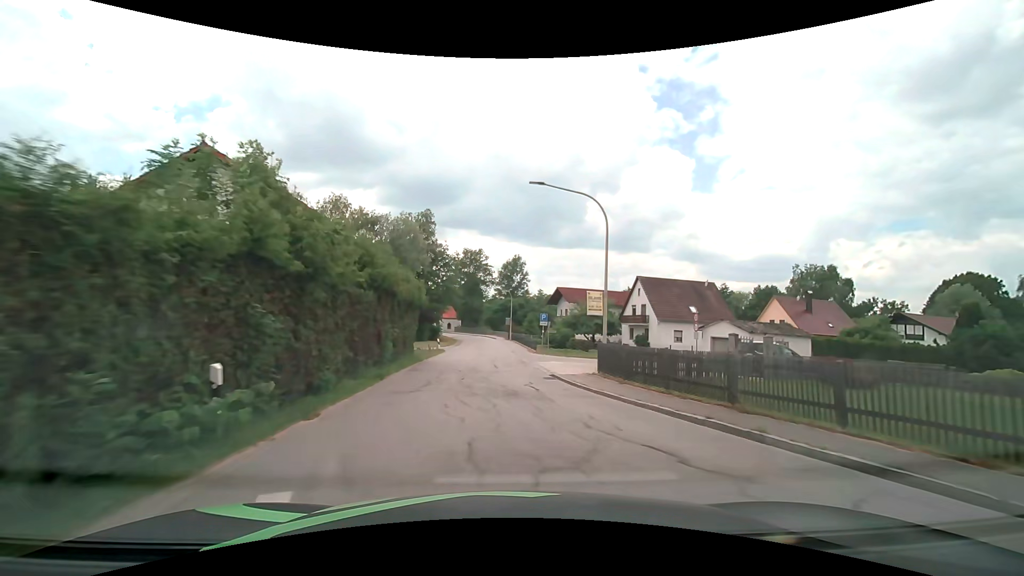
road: tertiary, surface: asphalt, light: Day
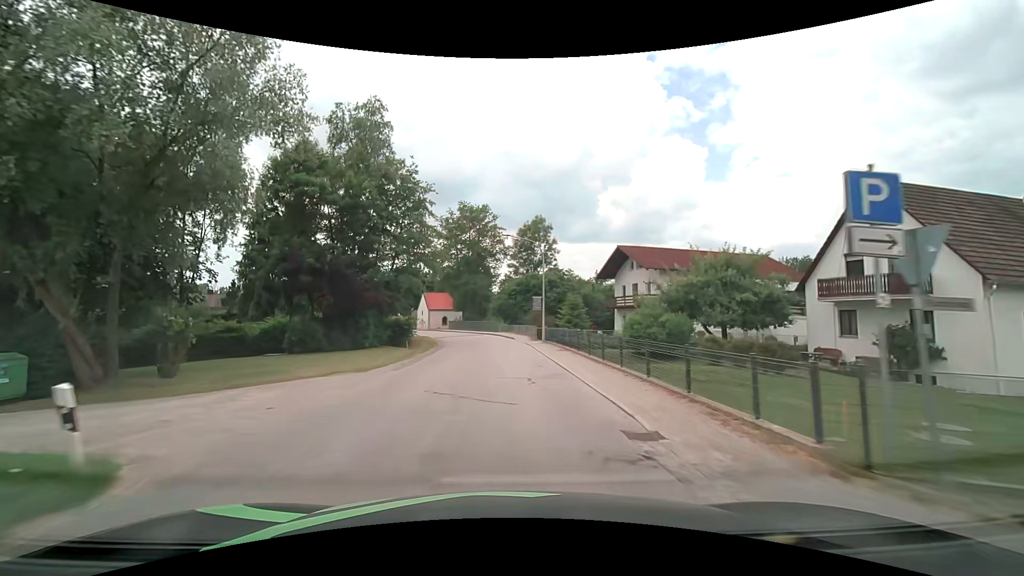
(-1.3, +35.4) m; -2°
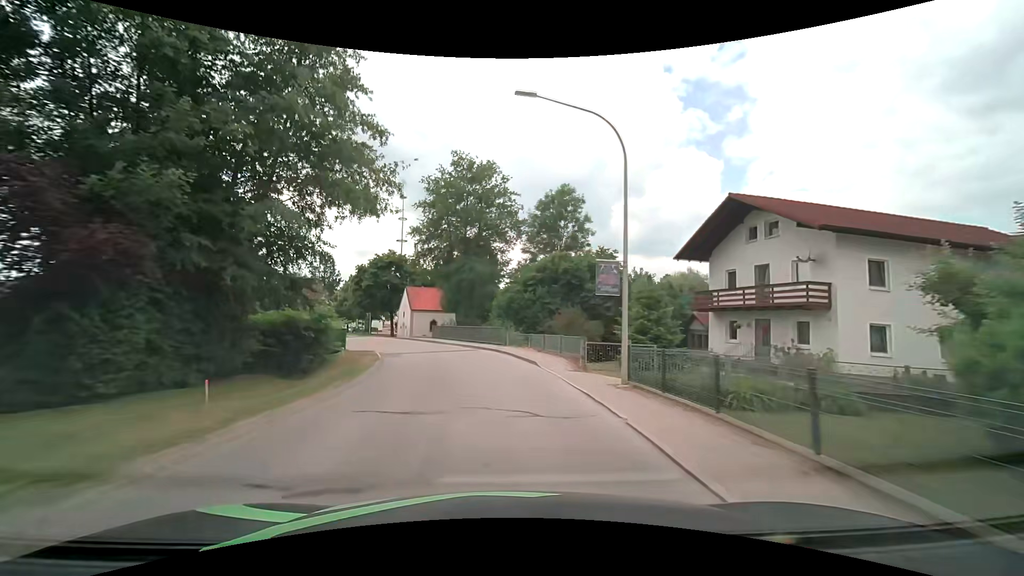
(-0.1, +21.9) m; -1°
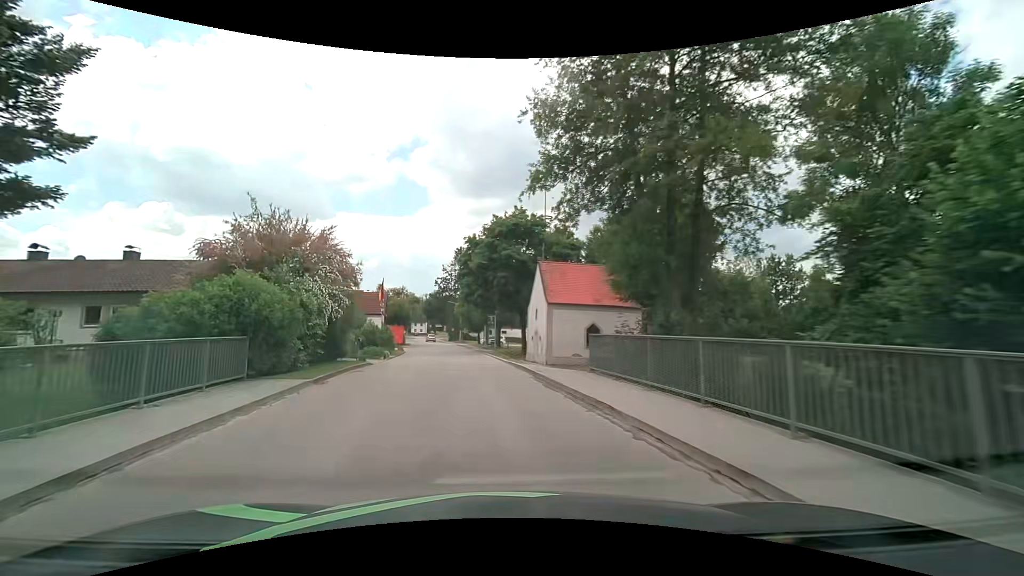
(-3.7, +29.3) m; -18°
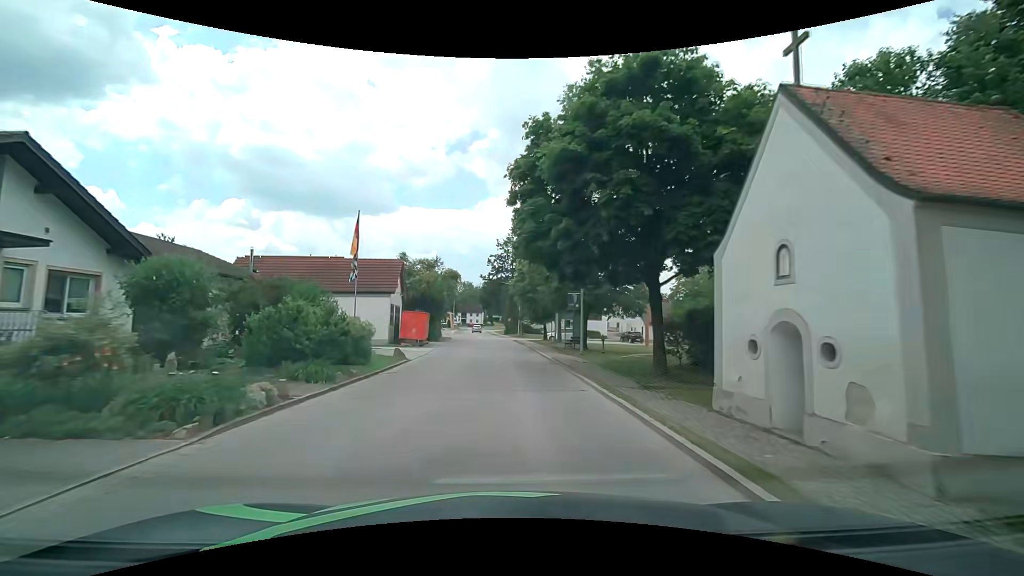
(-1.7, +22.1) m; -7°
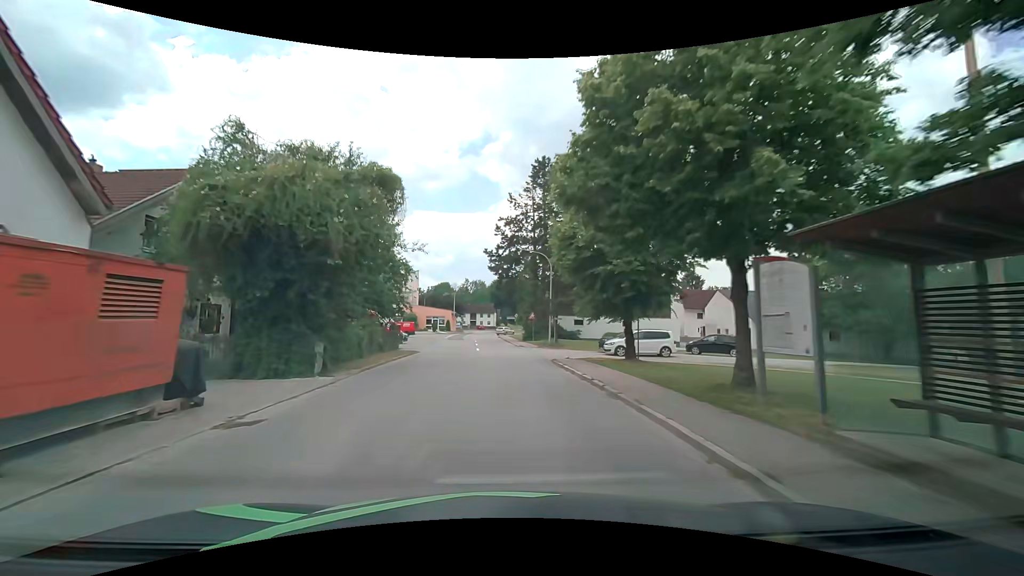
(-0.4, +30.3) m; -2°
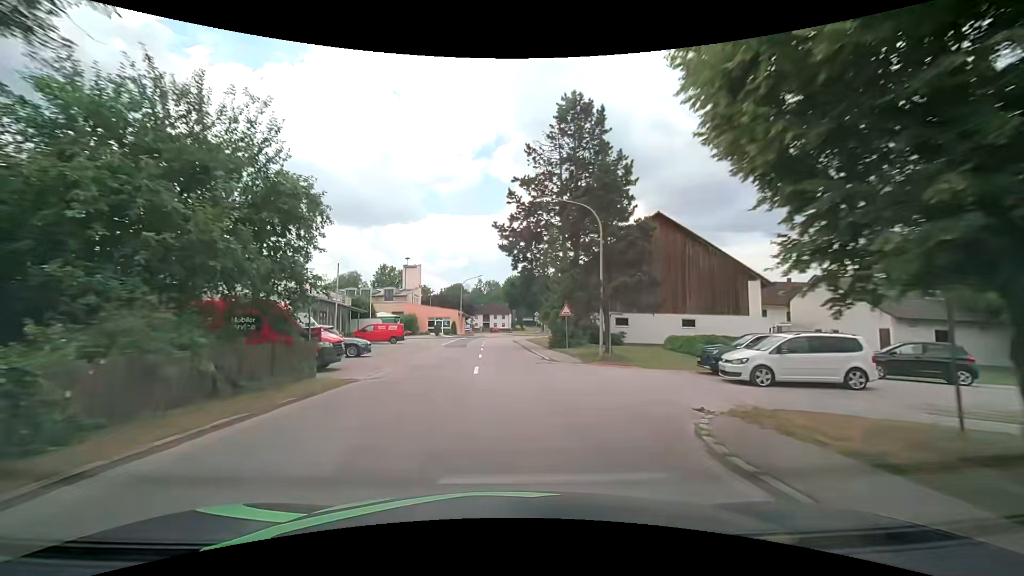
(-0.2, +15.1) m; -2°
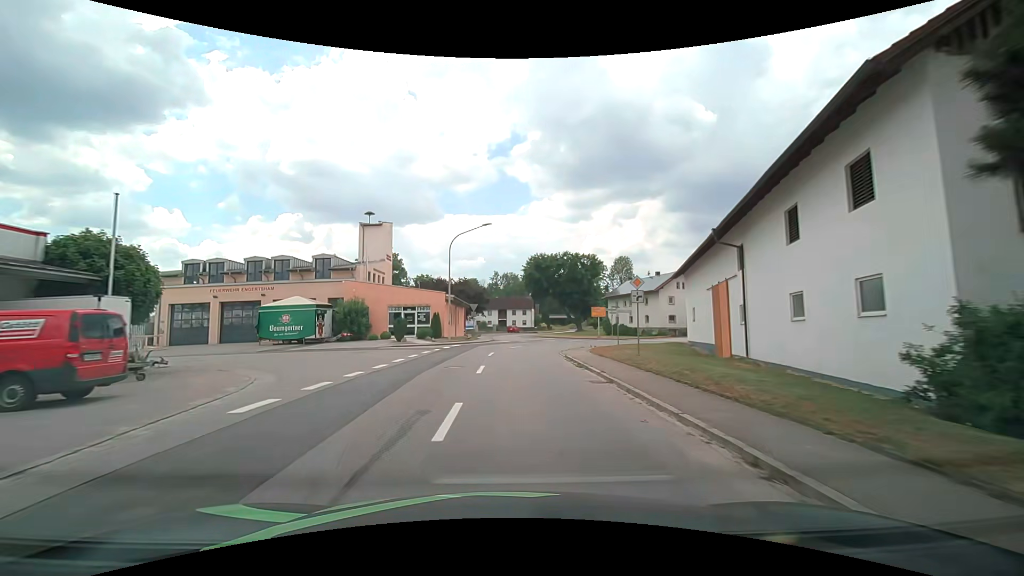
(-0.9, +37.3) m; -2°
(0, +10) (0, +20) (+1, +30) (+6, +39) (+14, +45) (+23, +47) (+33, +47) (+43, +47) (+53, +48) (+63, +49) m
